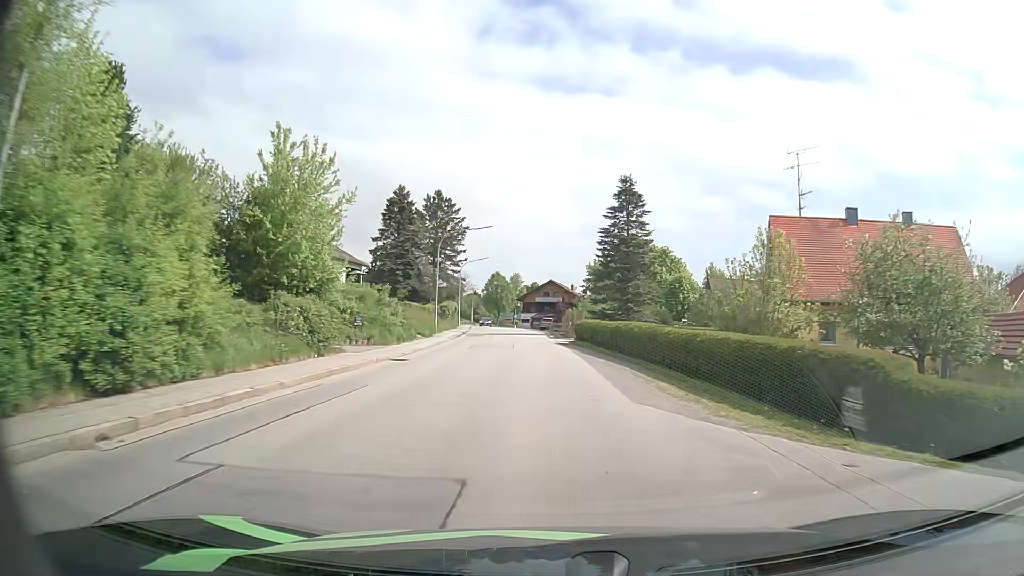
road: secondary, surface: asphalt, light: Day
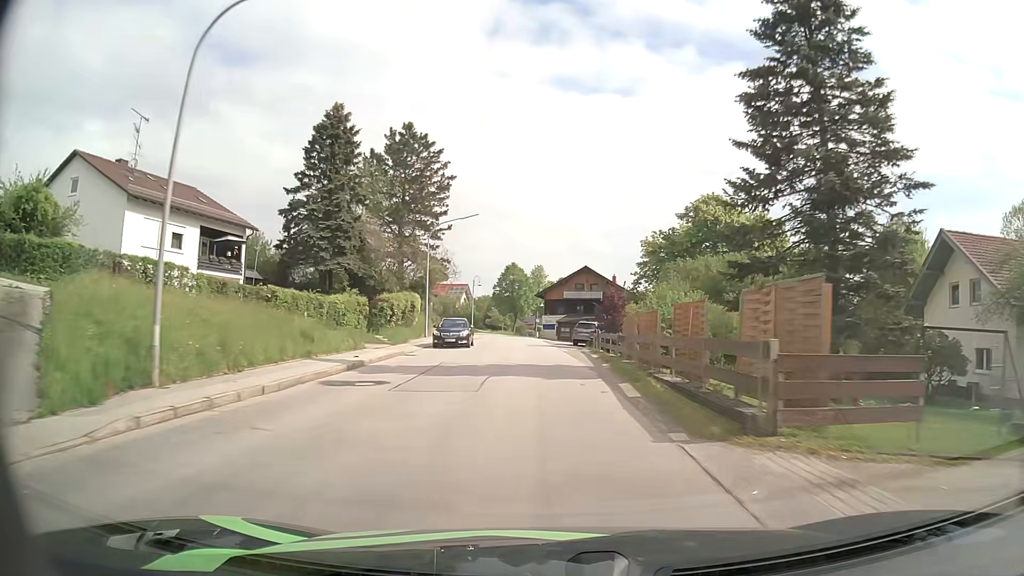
(-0.4, +36.8) m; -2°
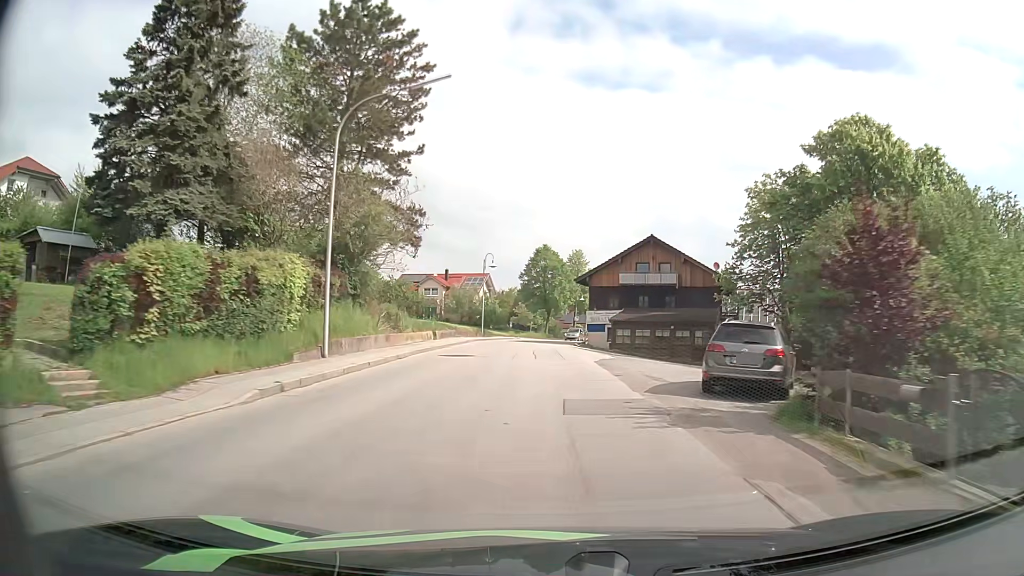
(-0.7, +26.7) m; -3°
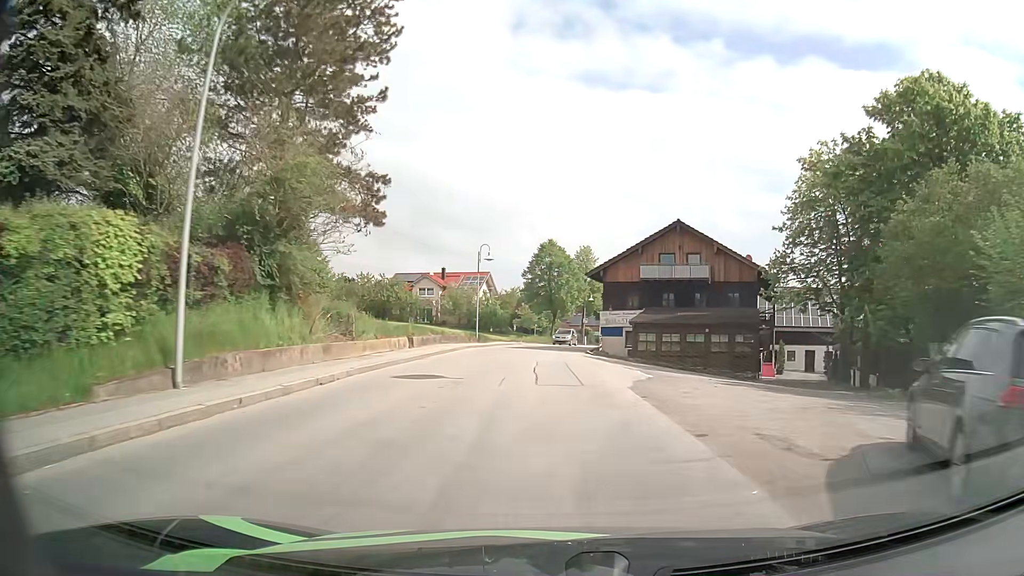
(0.0, +8.6) m; 0°
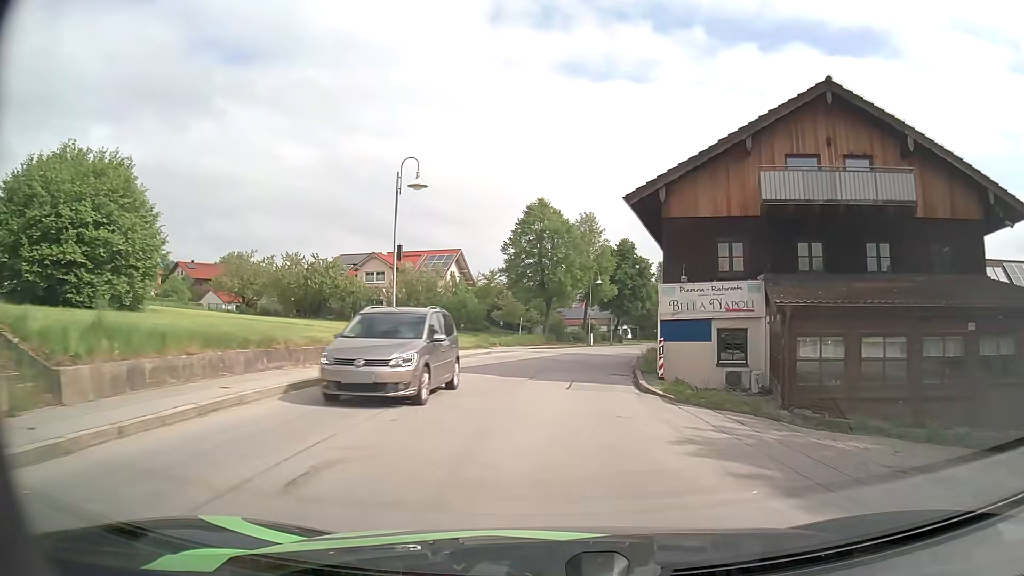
(0.0, +24.9) m; +1°
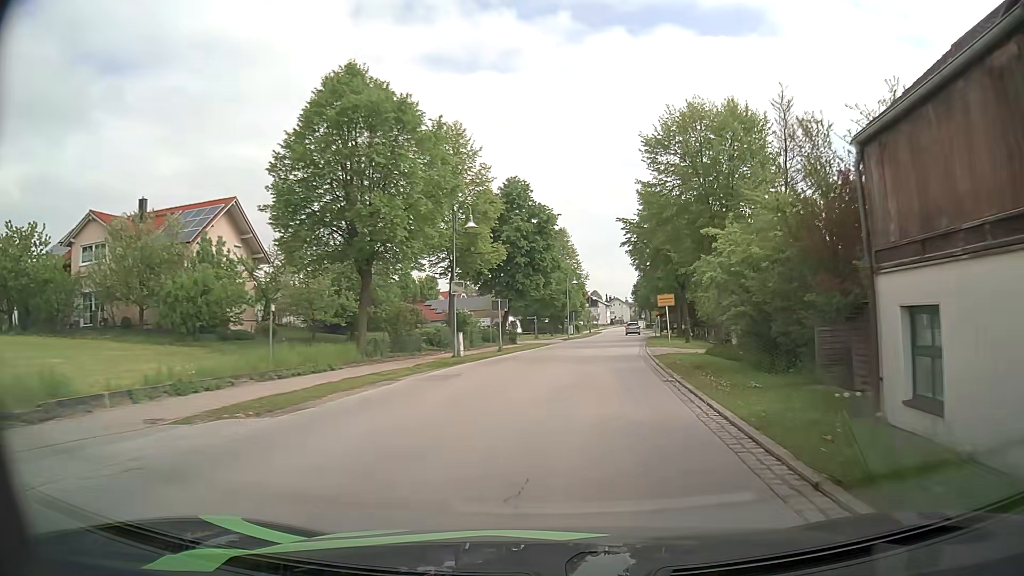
(+2.4, +32.7) m; +10°
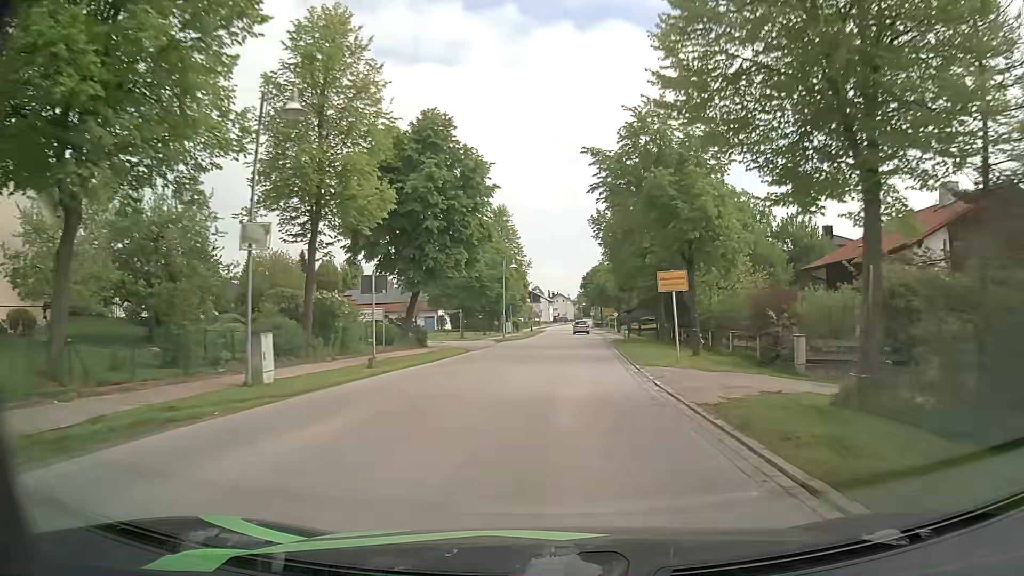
(+0.8, +16.7) m; +5°
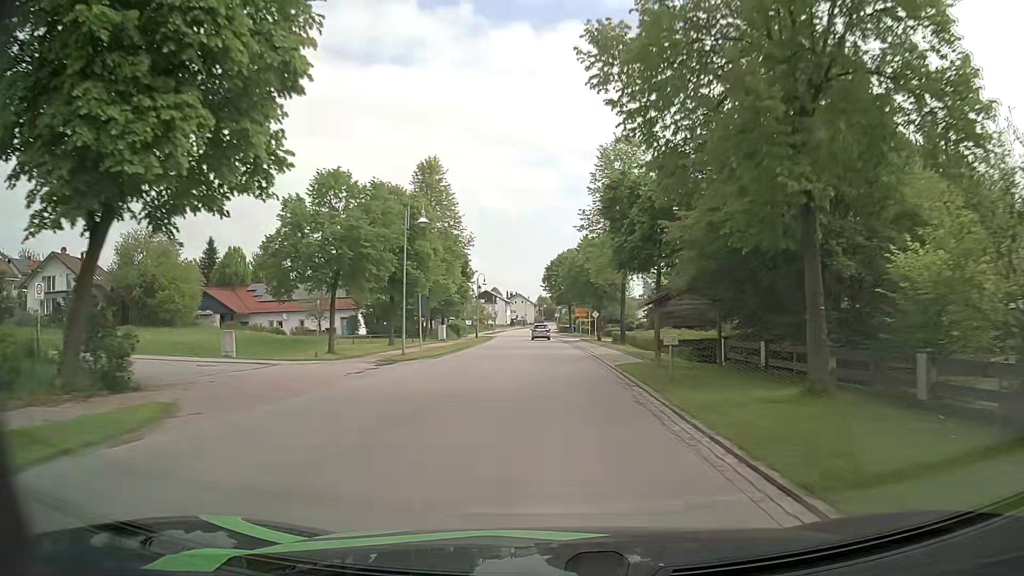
(+0.9, +25.8) m; +3°
(0, +10) (0, +20) (0, +30) (0, +40) (0, +50) (0, +60) (-1, +70) (-1, +80) (-2, +90) (-3, +100) m
